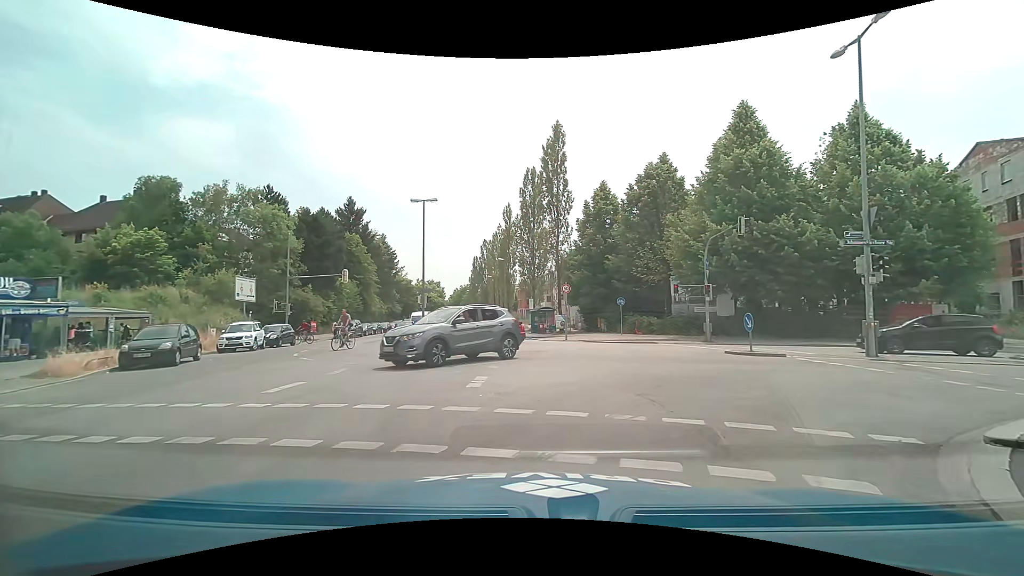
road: tertiary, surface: asphalt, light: Day
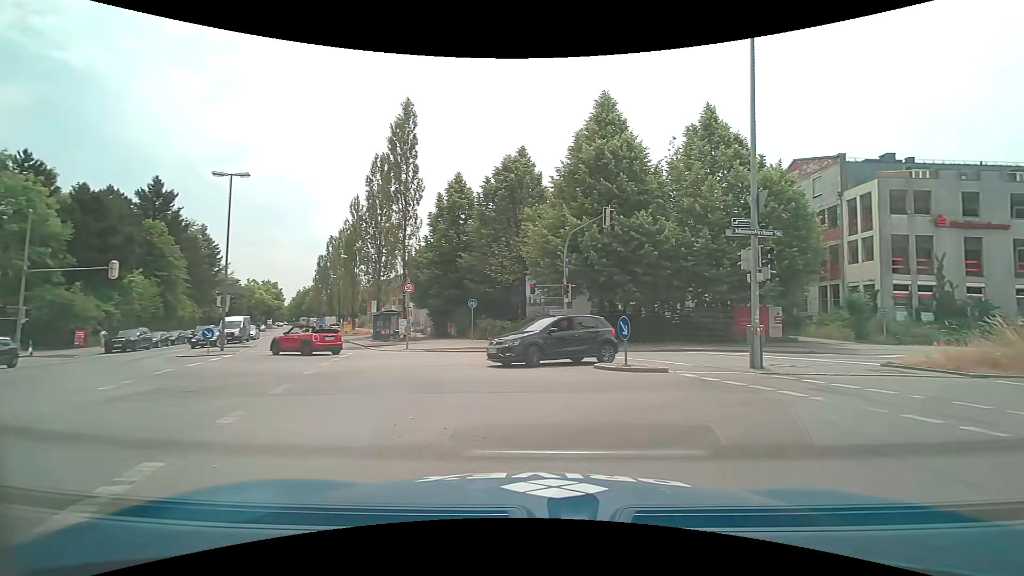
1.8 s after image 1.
(+0.8, +5.0) m; +18°
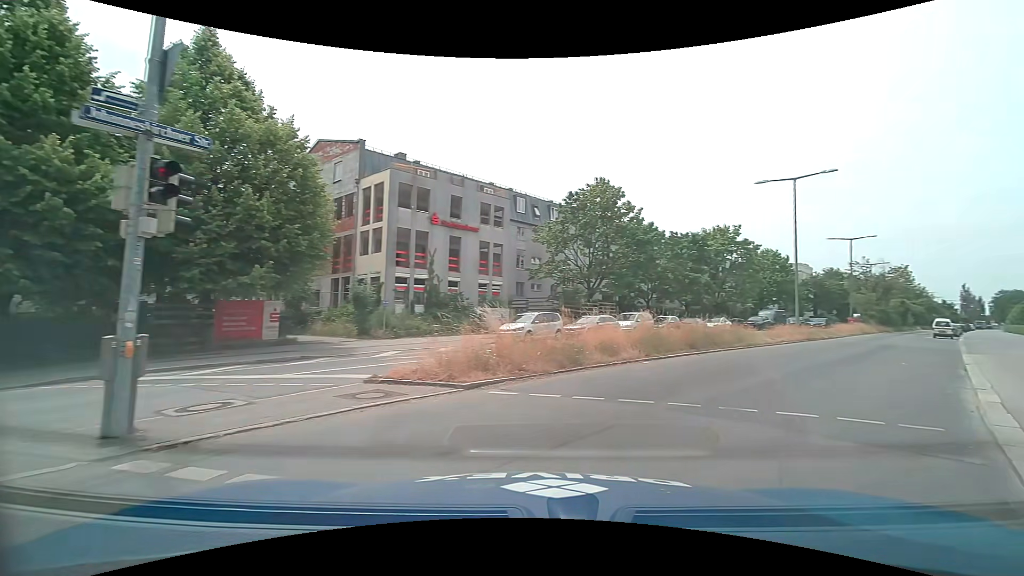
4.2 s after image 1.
(+3.2, +7.1) m; +51°
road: secondary
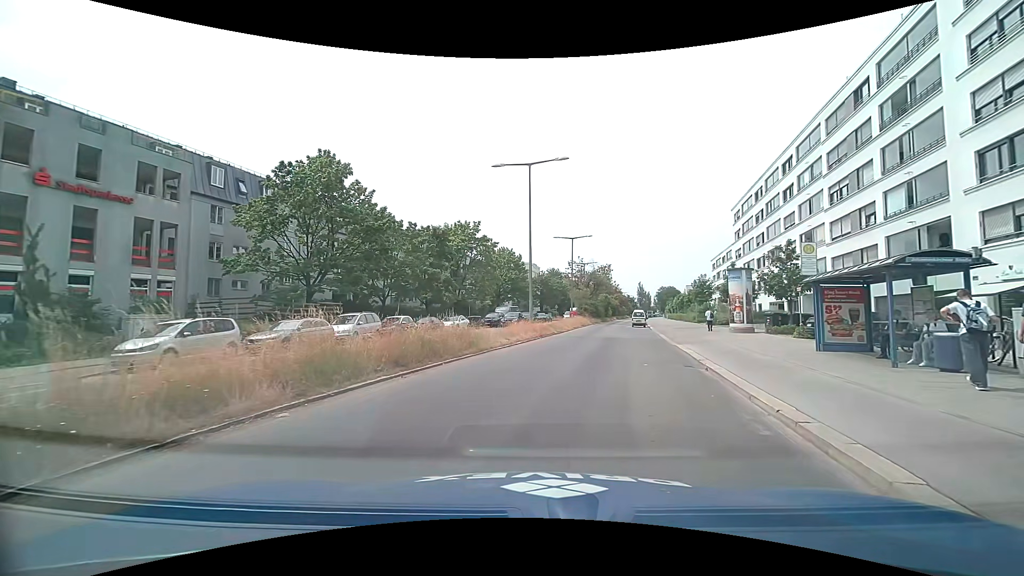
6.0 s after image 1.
(+2.0, +6.6) m; +28°
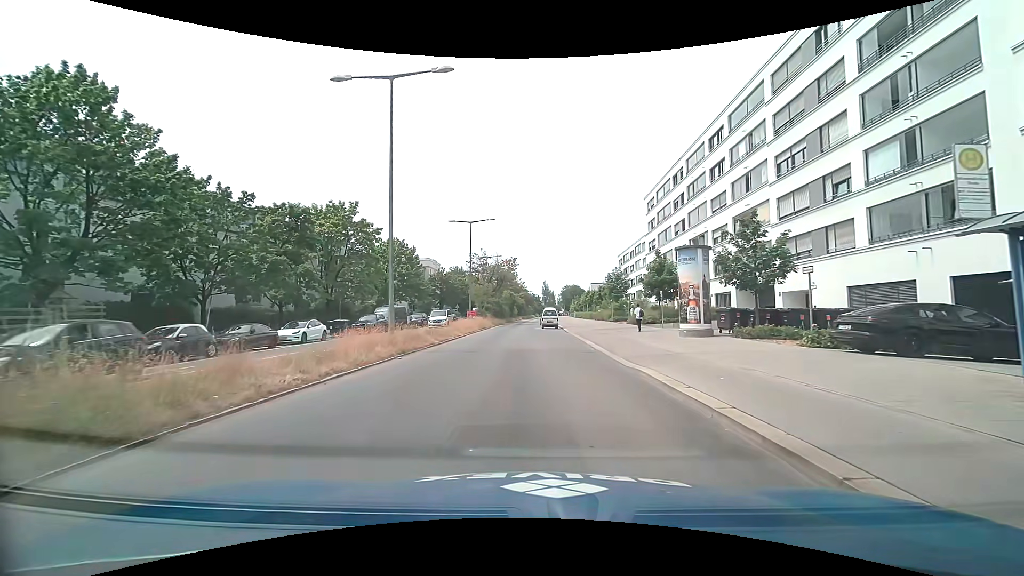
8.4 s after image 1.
(+1.0, +11.3) m; +9°
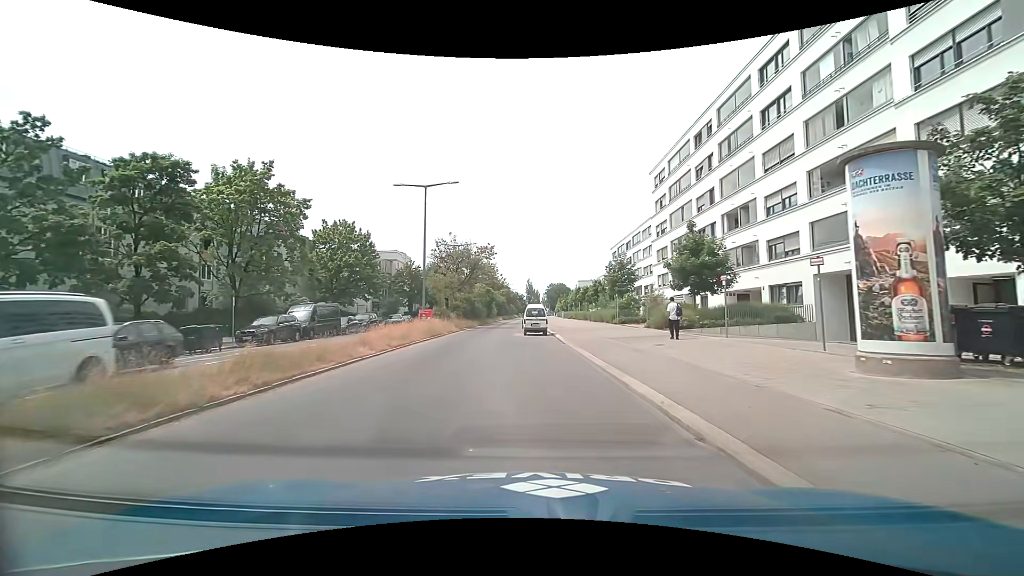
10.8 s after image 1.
(+0.3, +14.2) m; +3°
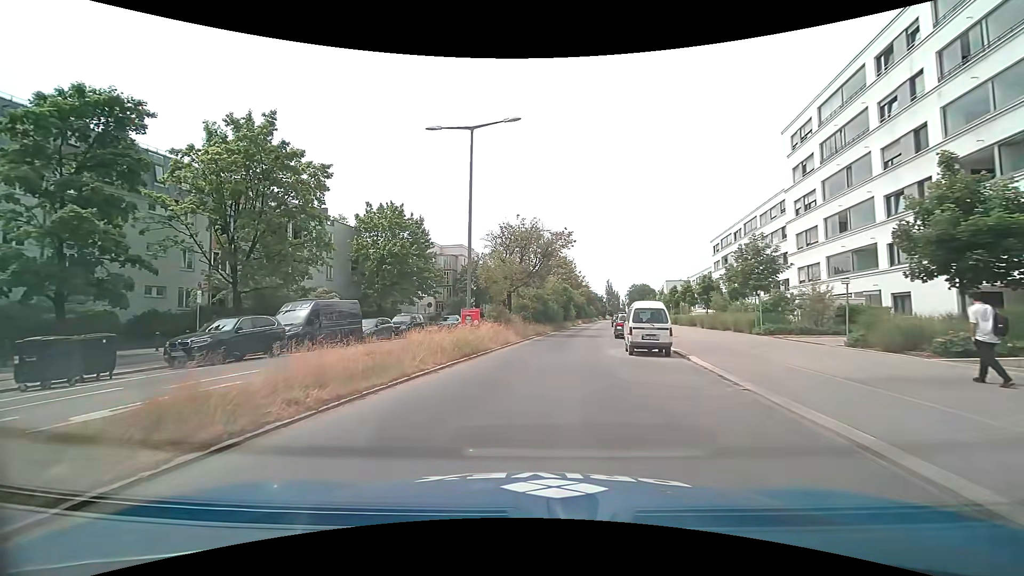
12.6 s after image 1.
(-1.0, +12.4) m; -10°
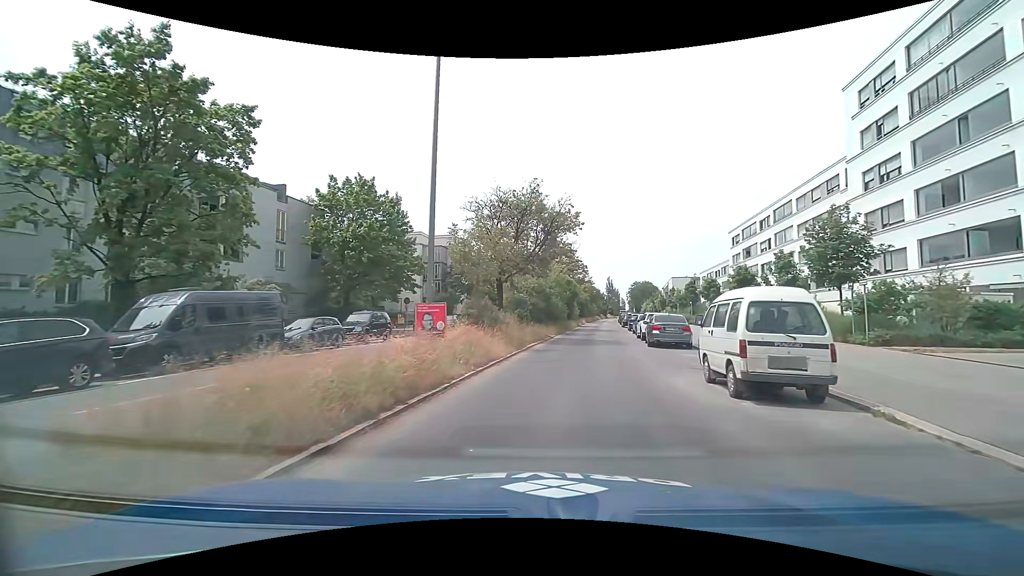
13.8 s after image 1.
(0.0, +9.0) m; +1°
(0, +10) (+2, +20) (+3, +30) (+4, +40) (+6, +50) (+7, +60) (+8, +69) (+10, +79) (+11, +89) (+13, +99) m
